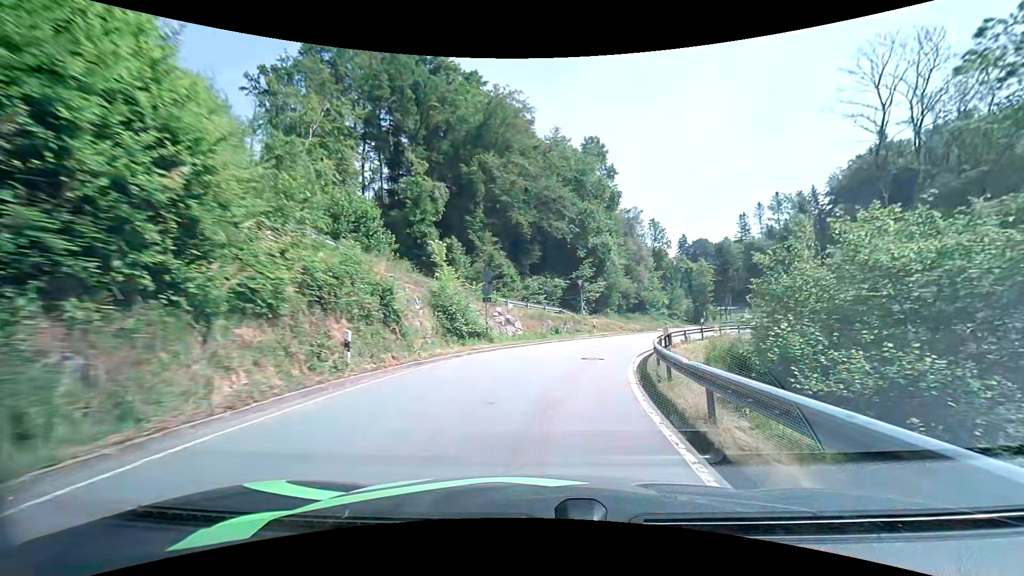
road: tertiary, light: Day
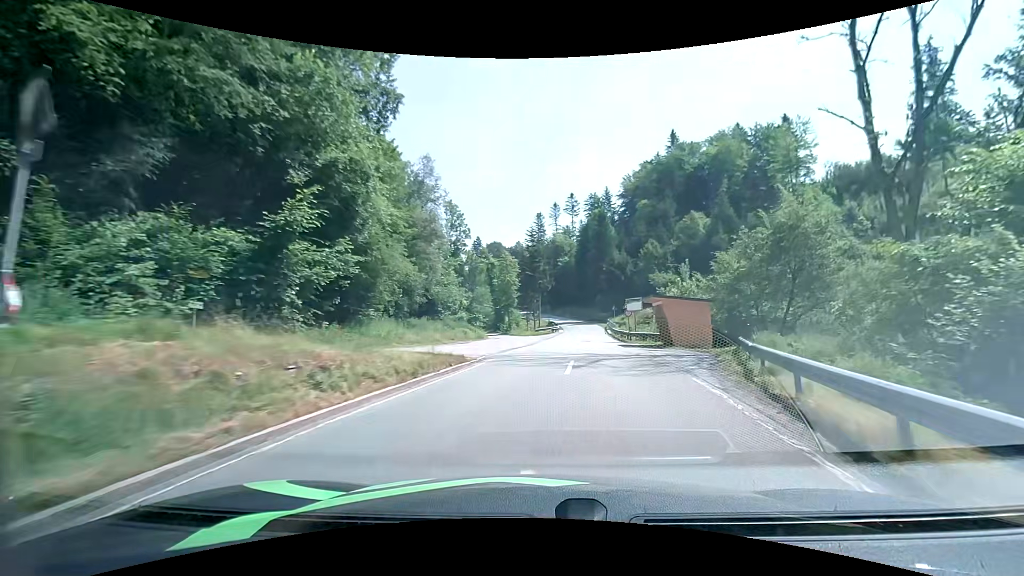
(+5.8, +30.4) m; +23°
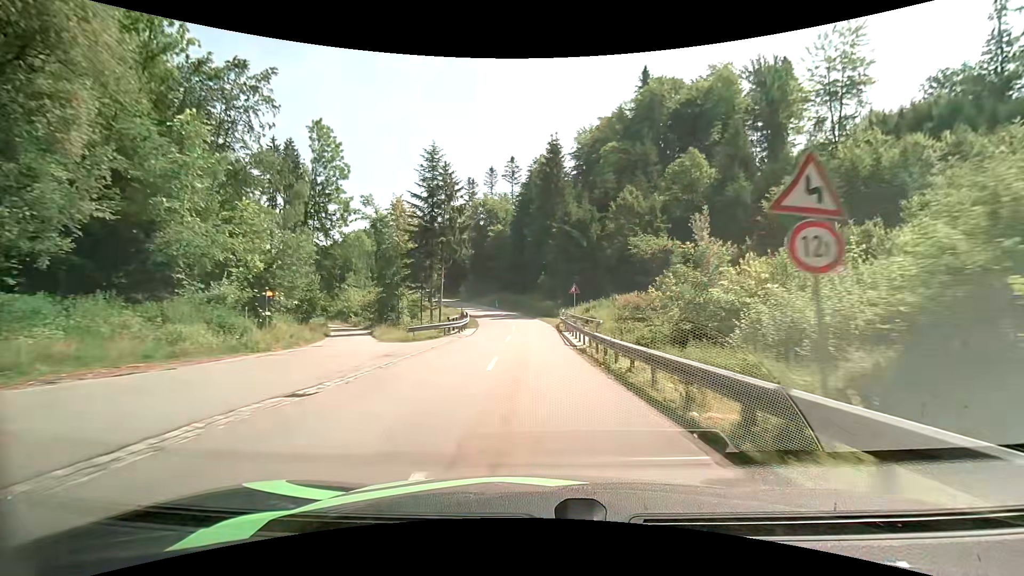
(+3.6, +36.9) m; +6°
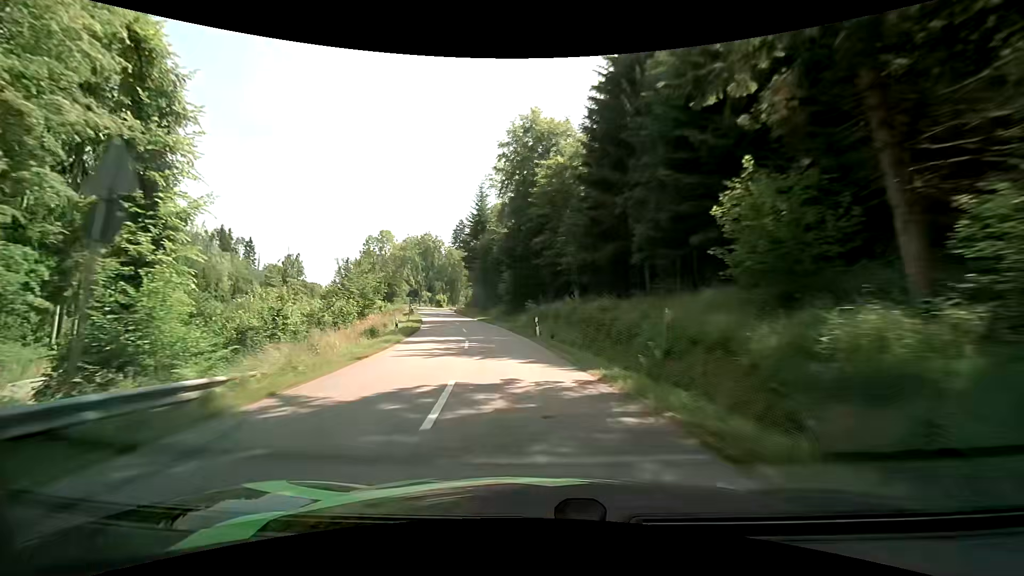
(-1.9, +52.0) m; -8°
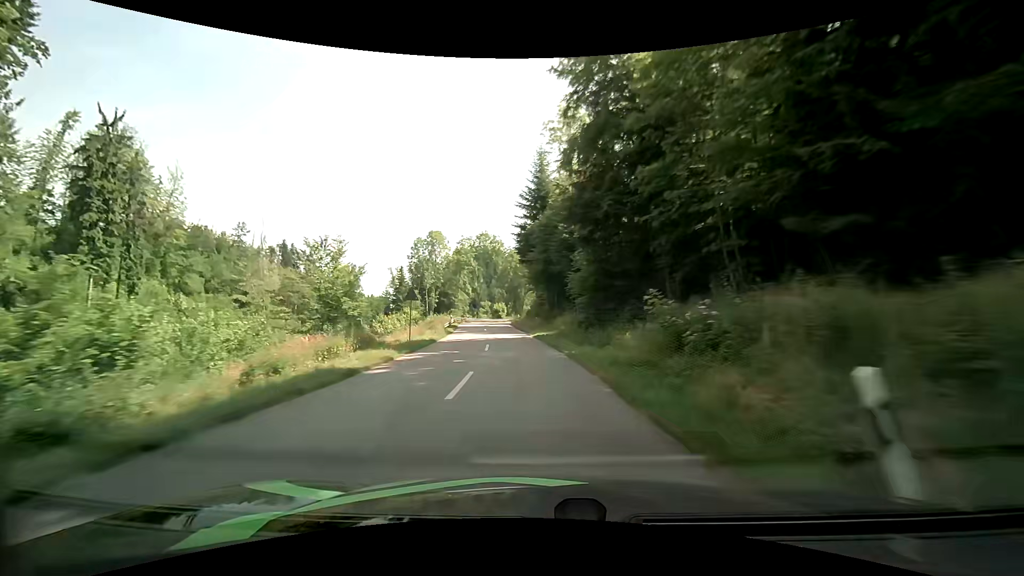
(-1.8, +22.0) m; -9°
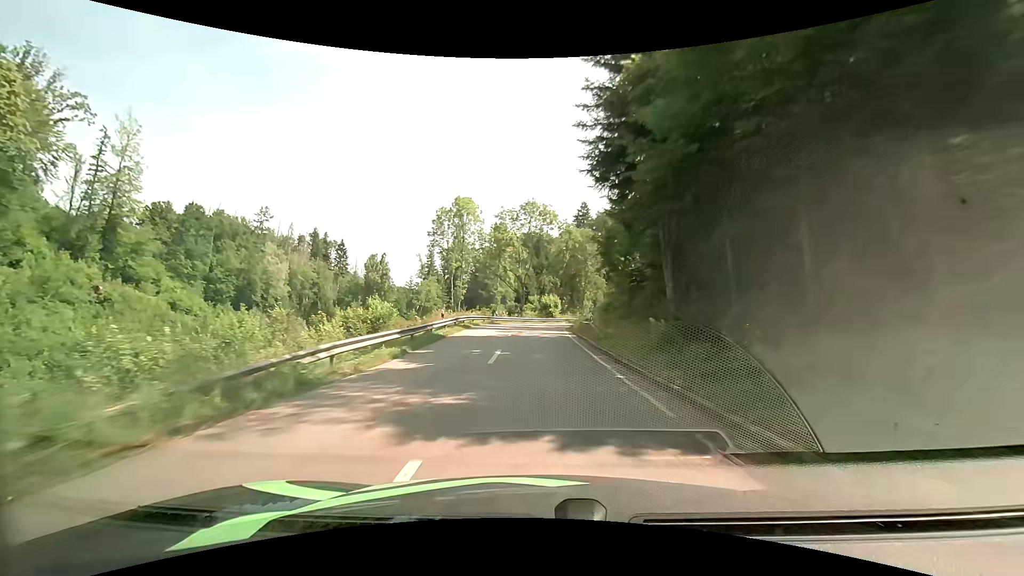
(-2.2, +32.1) m; -6°
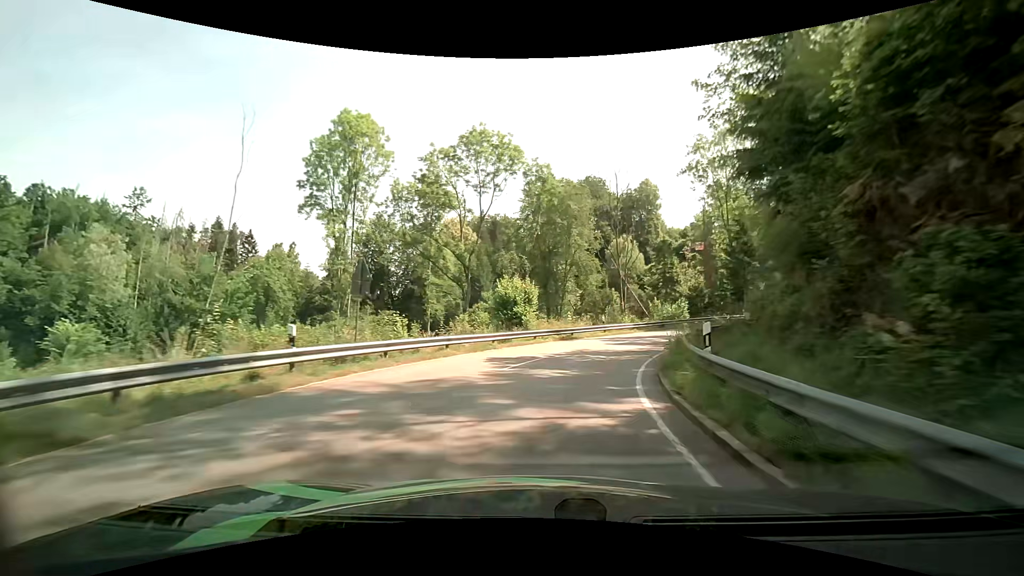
(+0.3, +36.2) m; +4°
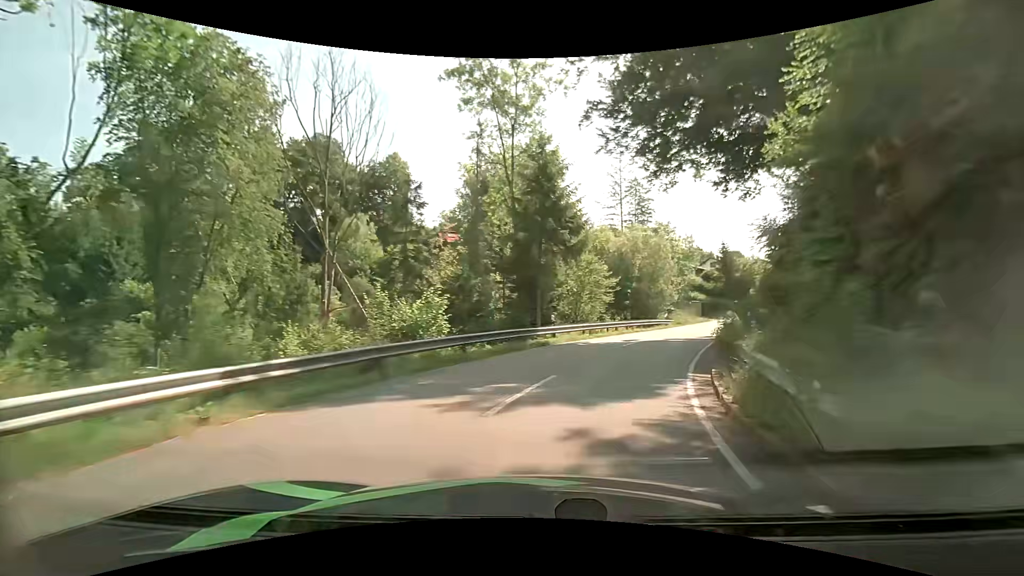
(+6.5, +27.0) m; +29°
(+1, +10) (+4, +20) (+8, +29) (+12, +38) (+17, +46) (+22, +55) (+27, +63) (+33, +71) (+40, +79) (+46, +87) m
